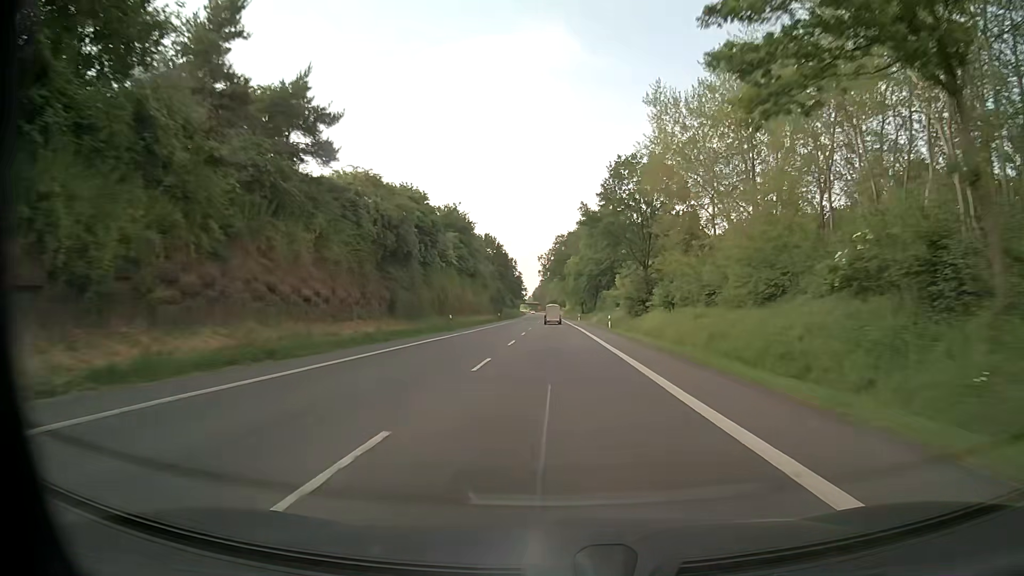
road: primary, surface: asphalt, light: Day
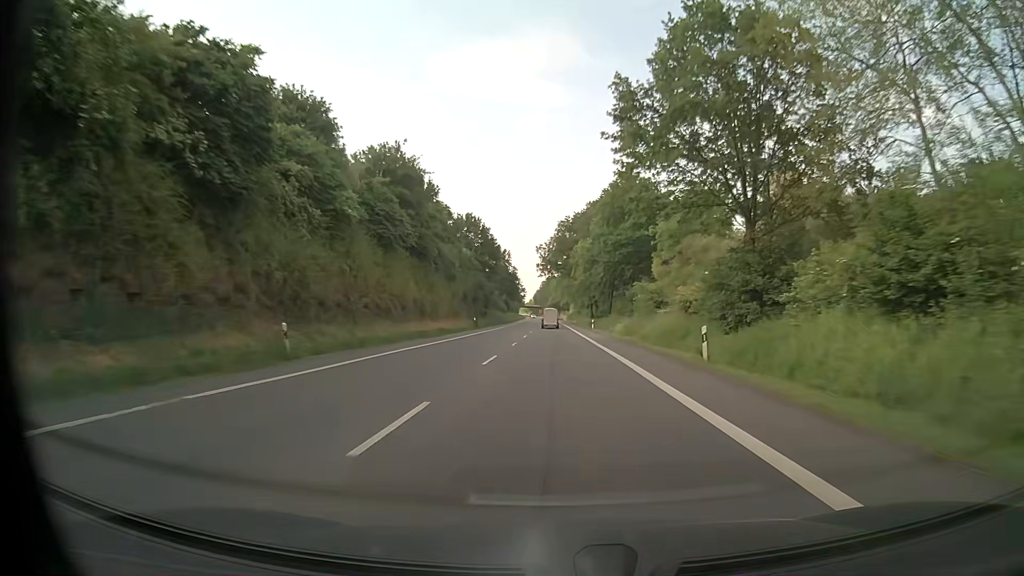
(-0.2, +33.2) m; 0°
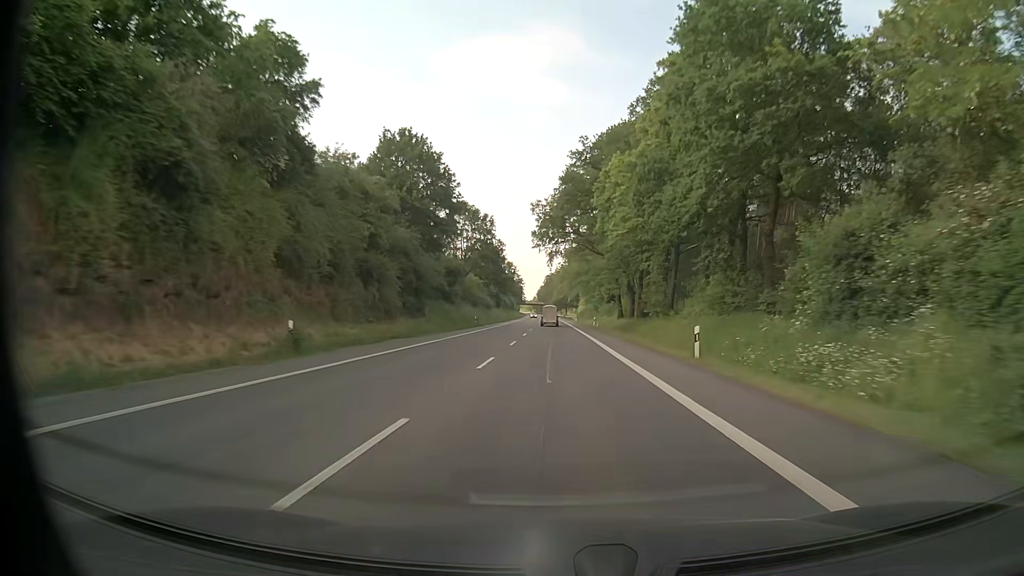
(-0.1, +49.8) m; 0°
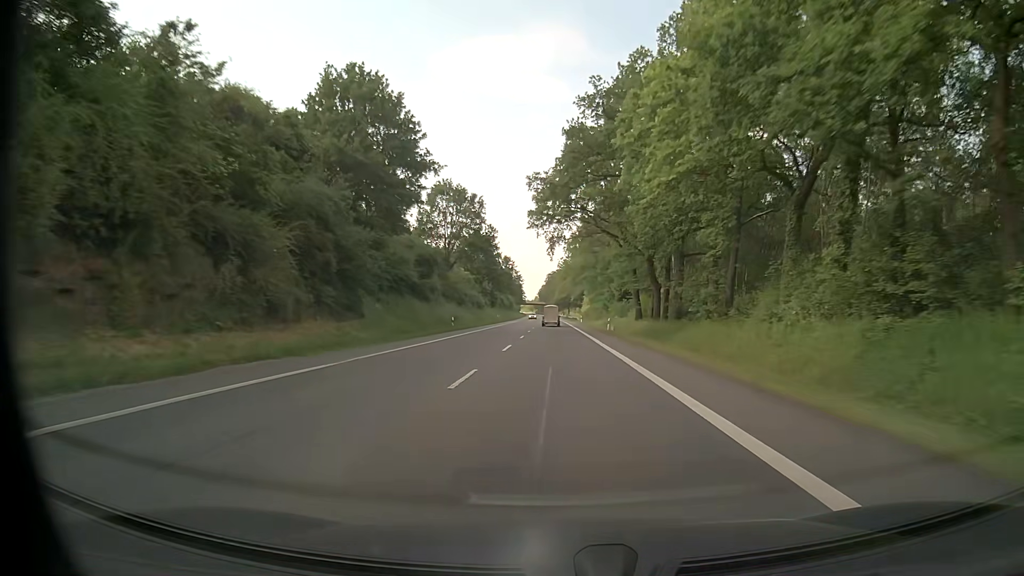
(0.0, +16.6) m; 0°
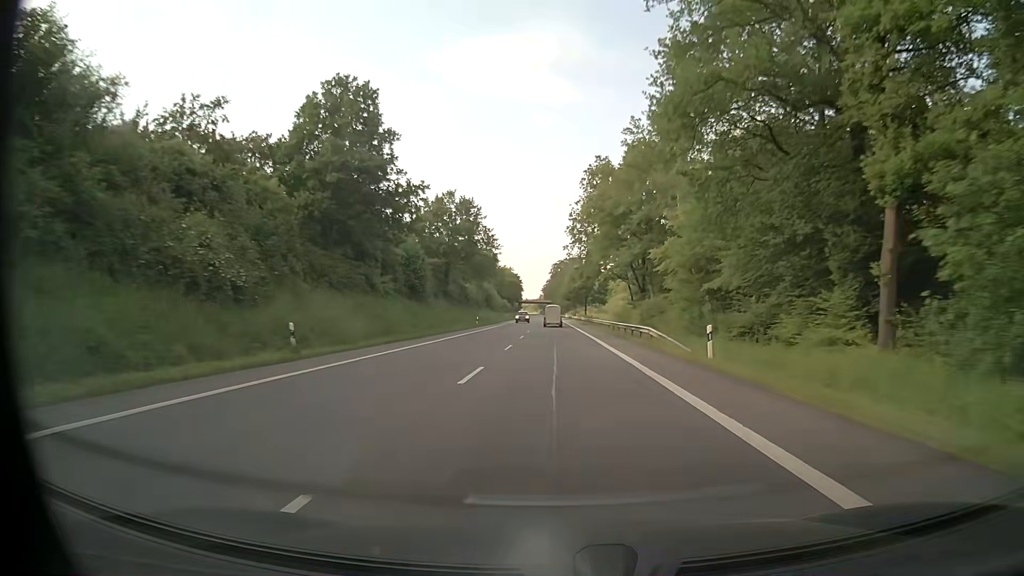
(-0.3, +83.0) m; 0°
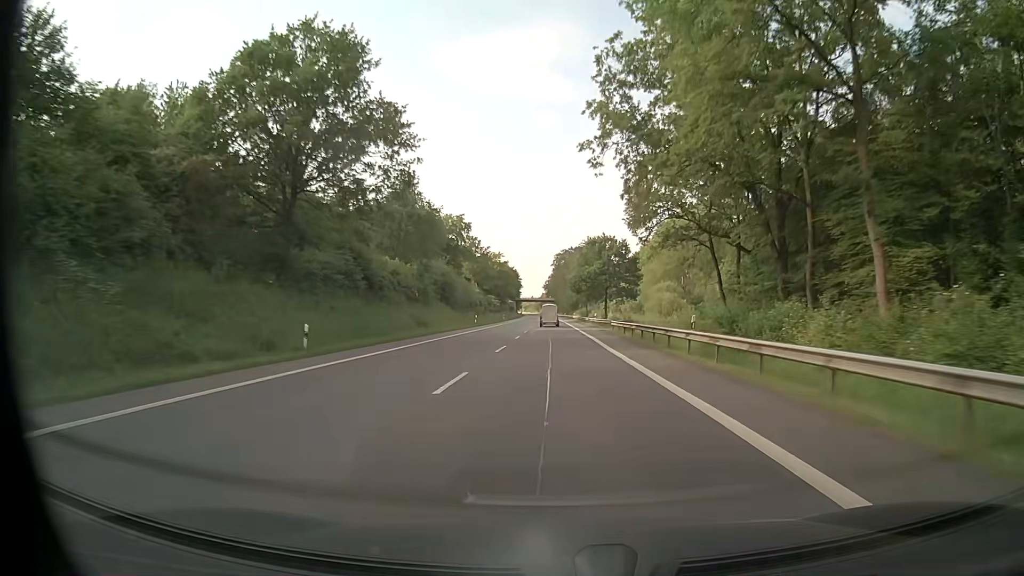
(-0.4, +49.8) m; 0°
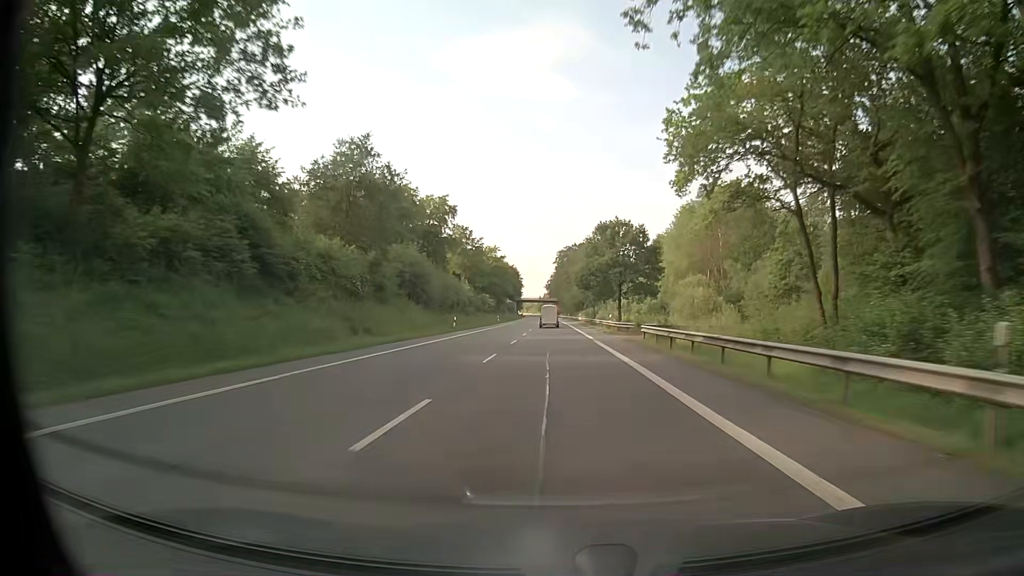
(-0.1, +16.6) m; 0°
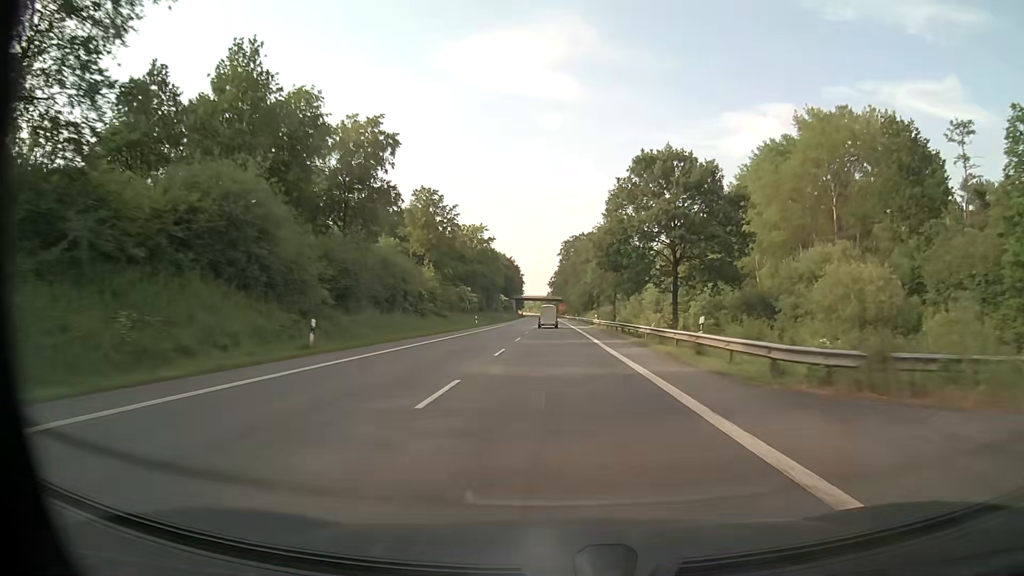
(-0.3, +33.2) m; -1°
(0, +10) (0, +20) (0, +30) (0, +40) (0, +50) (0, +60) (0, +70) (0, +80) (0, +90) (-1, +100) m
